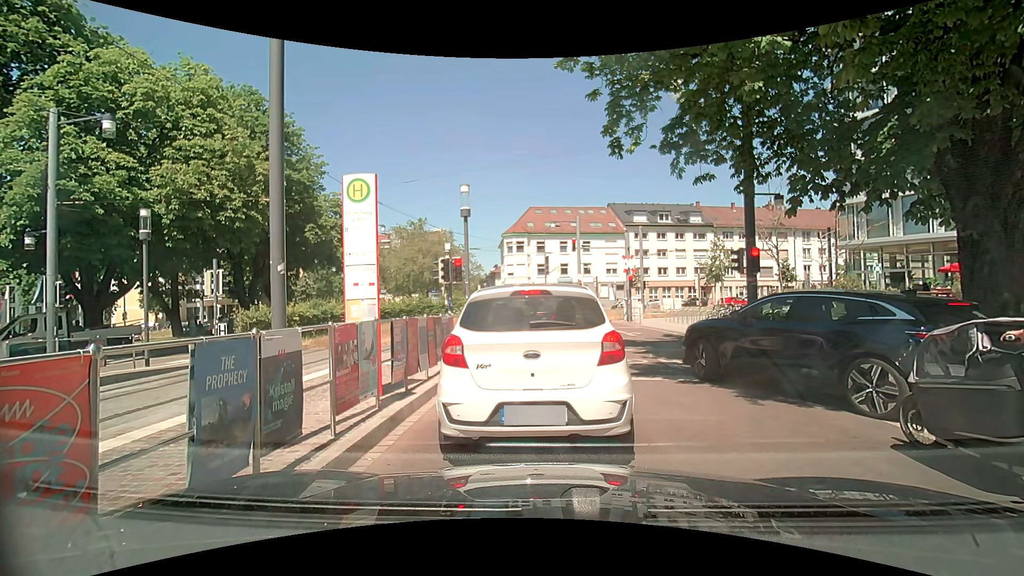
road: residential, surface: asphalt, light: Day
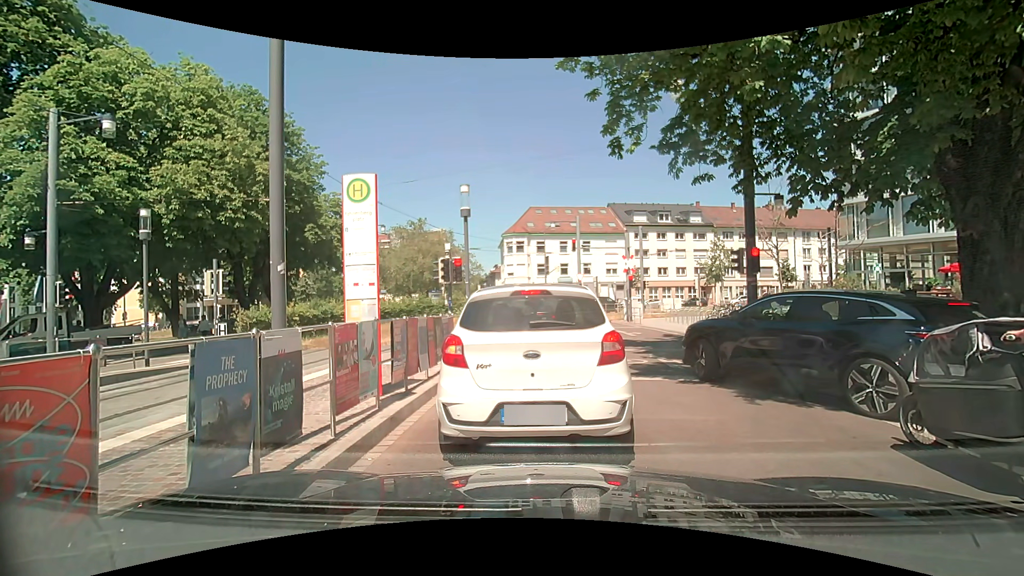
(0.0, 0.0) m; 0°
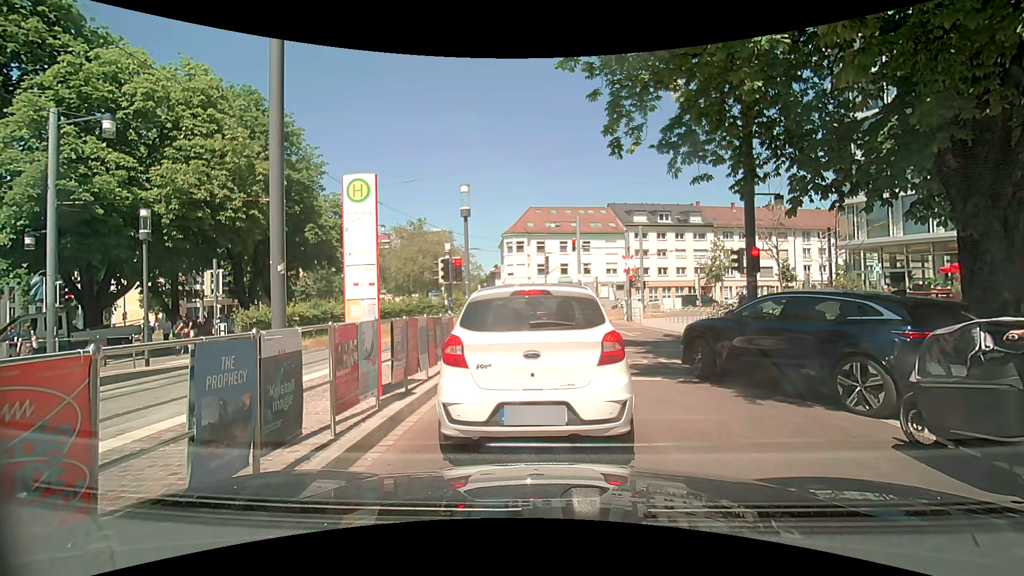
(0.0, 0.0) m; 0°
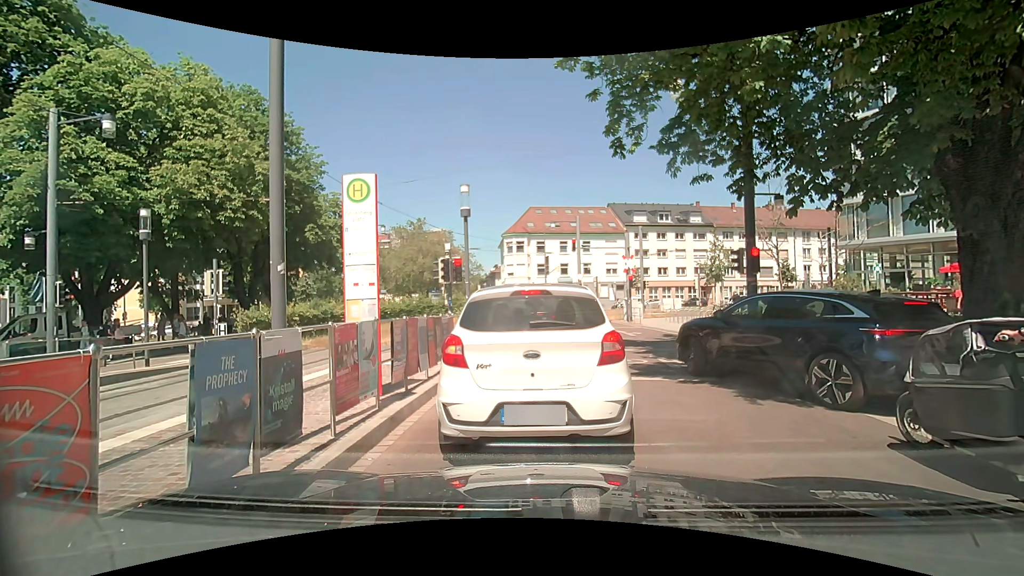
(0.0, 0.0) m; 0°
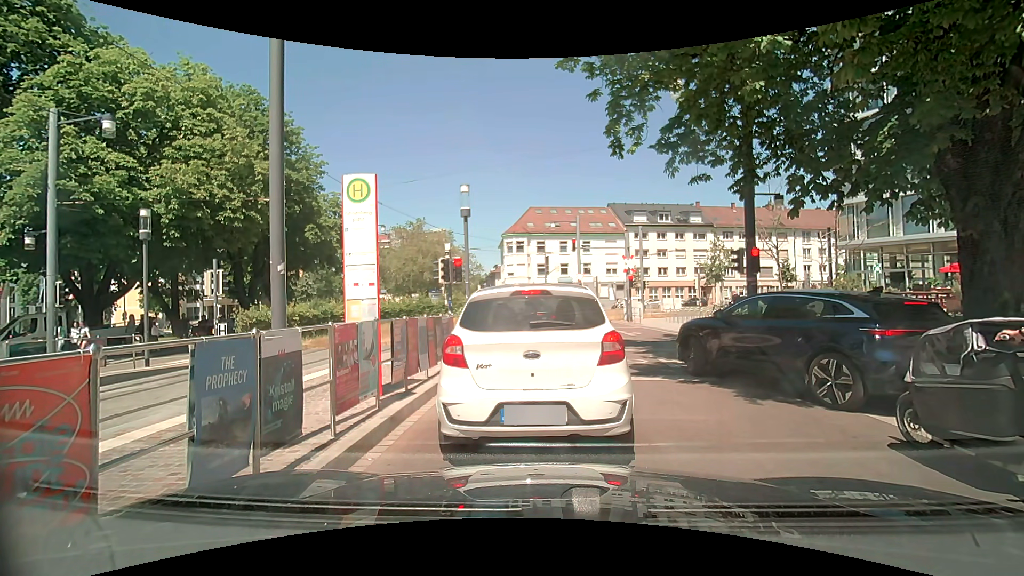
(0.0, 0.0) m; 0°
